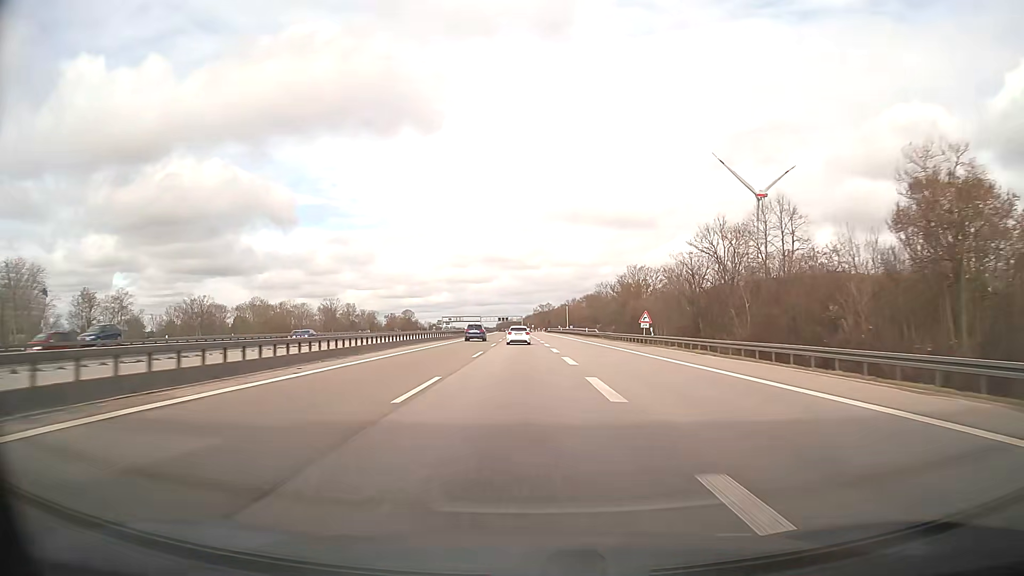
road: motorway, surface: asphalt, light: Day
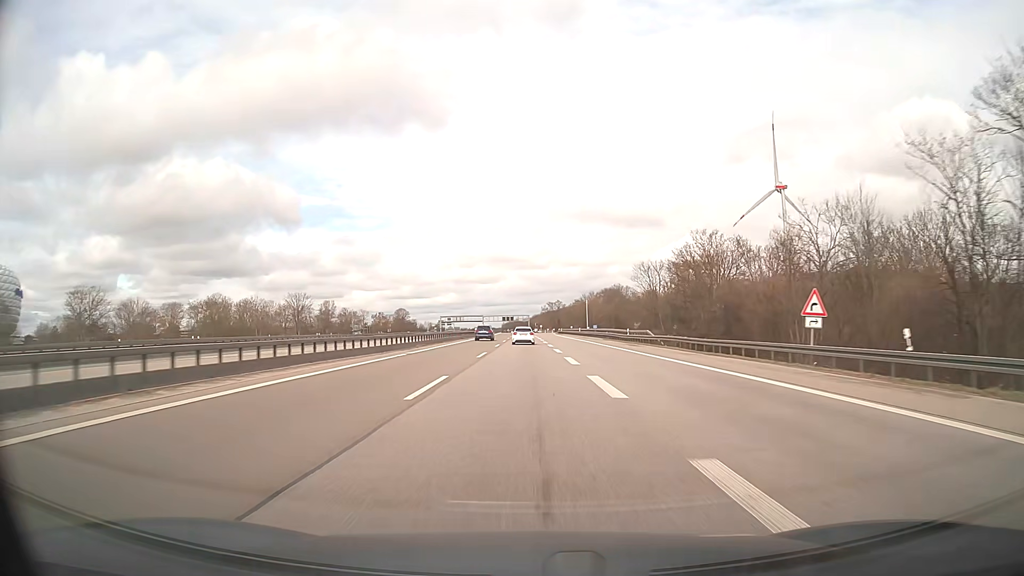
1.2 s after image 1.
(-0.3, +35.5) m; -1°
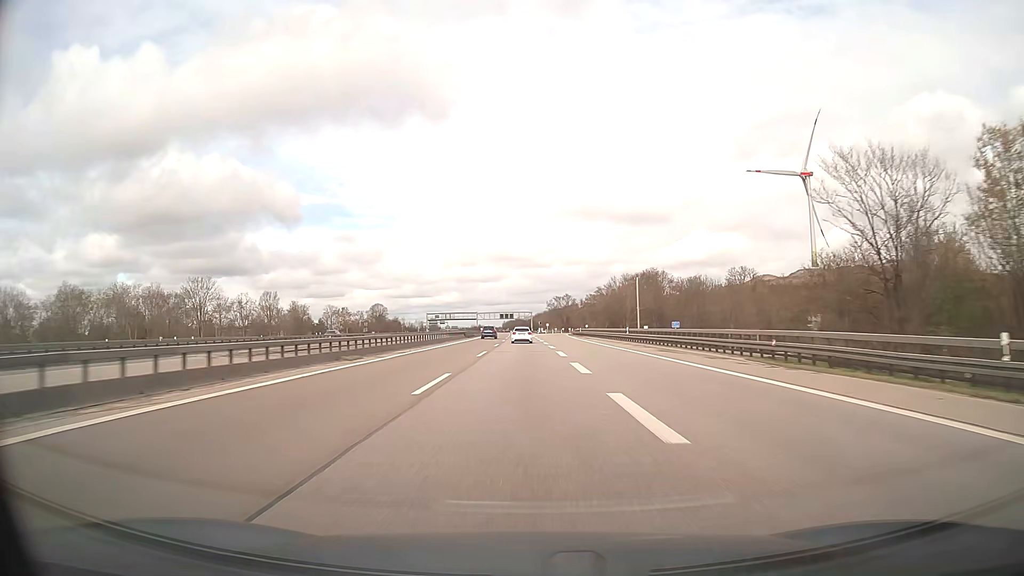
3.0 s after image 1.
(-0.2, +53.2) m; 0°
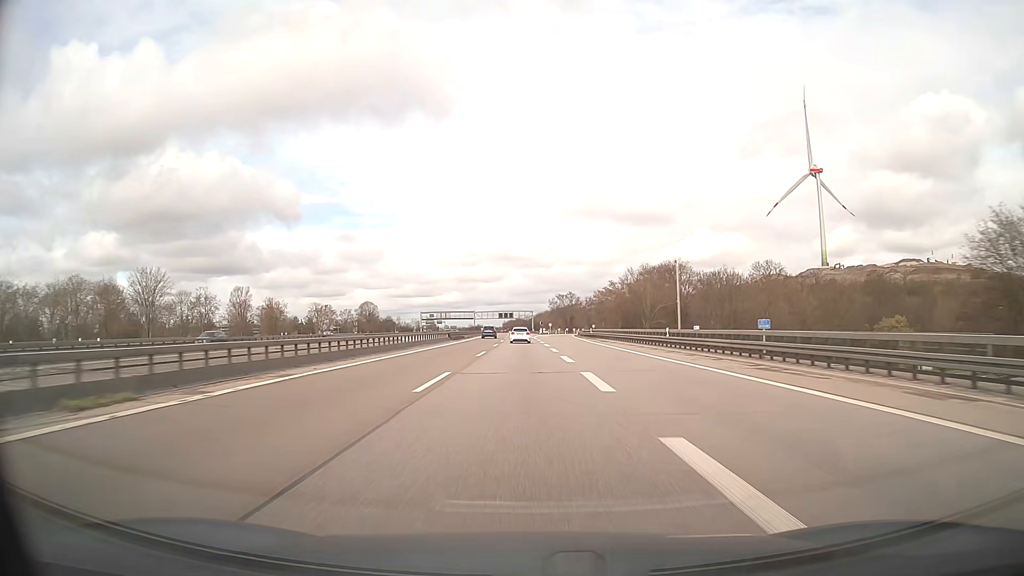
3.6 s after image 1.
(0.0, +17.7) m; 0°
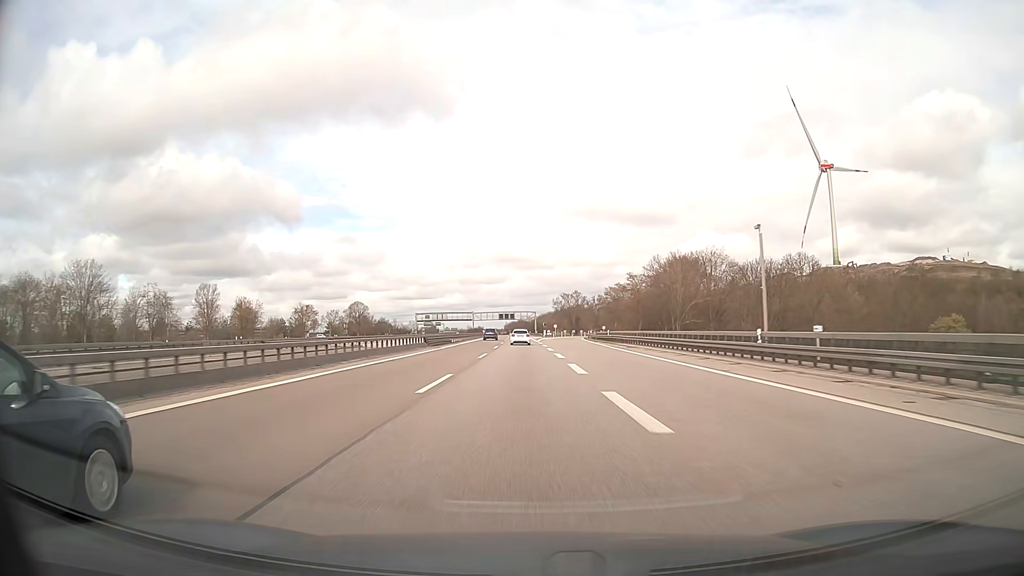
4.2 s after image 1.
(0.0, +17.8) m; 0°
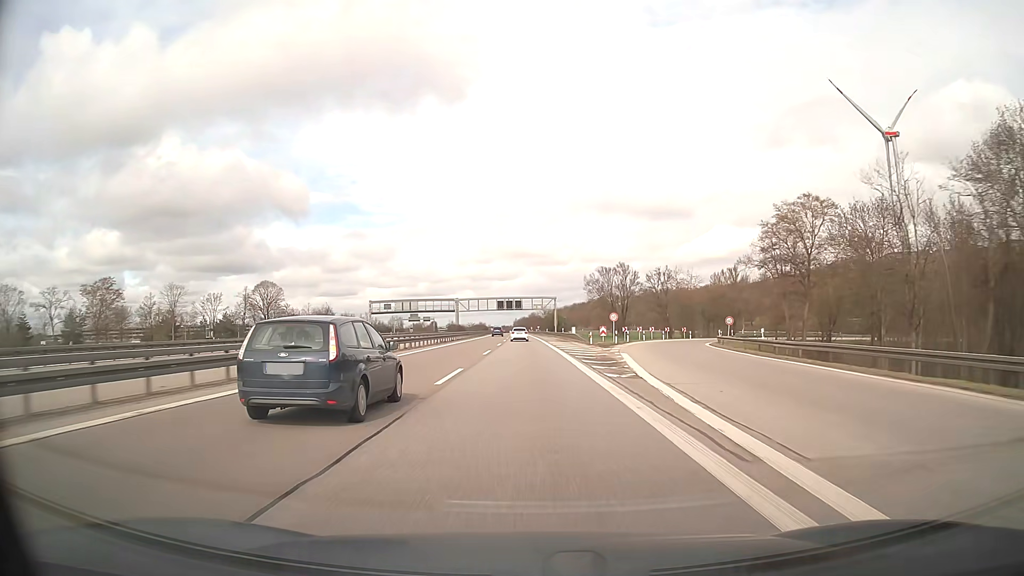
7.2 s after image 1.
(-0.9, +88.8) m; -1°
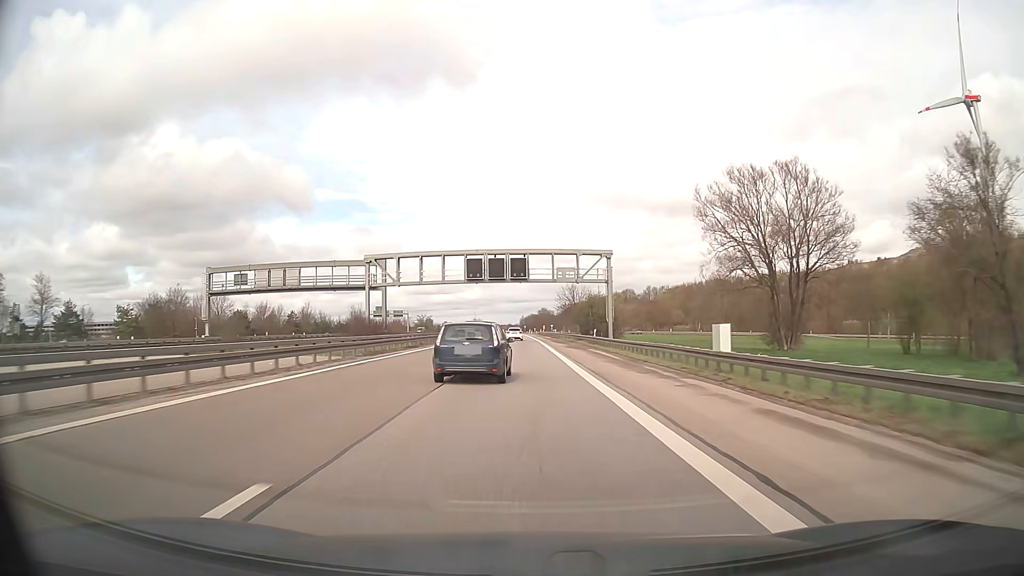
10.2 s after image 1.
(-0.6, +88.8) m; -1°
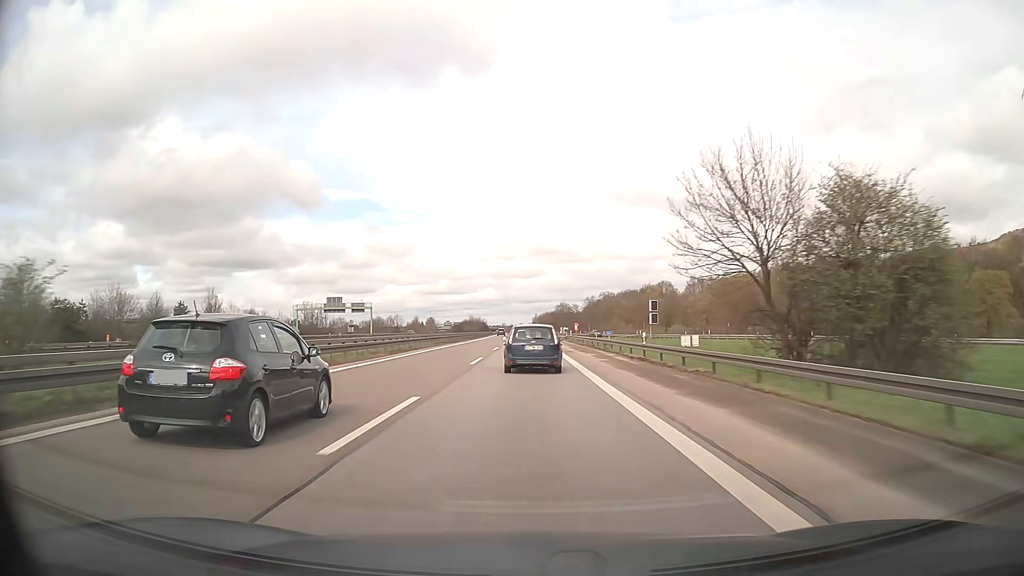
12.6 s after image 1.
(-0.6, +71.1) m; -1°
(0, +10) (0, +20) (0, +30) (0, +40) (0, +50) (0, +60) (0, +70) (0, +80) (-1, +90) (-1, +100) m
